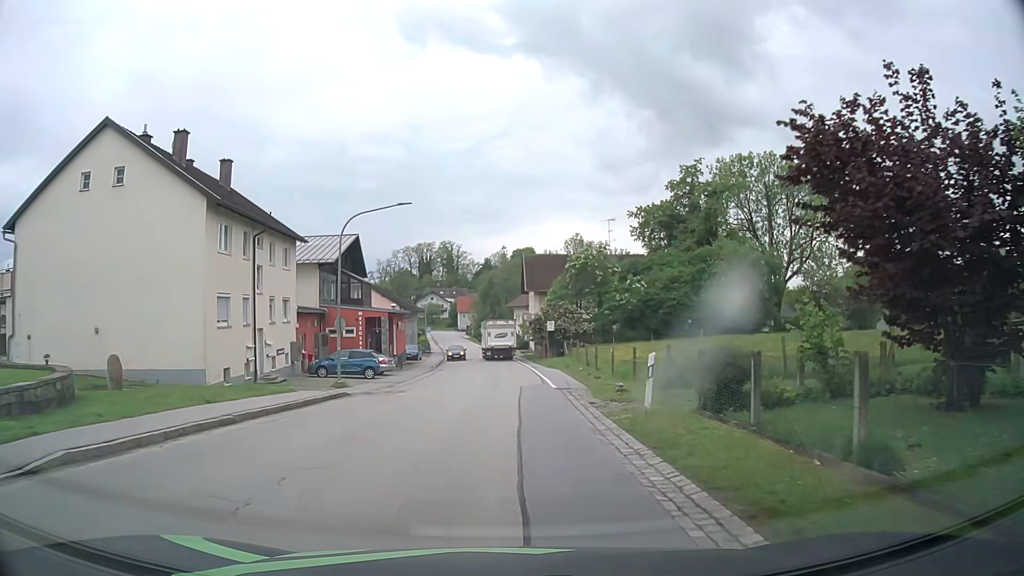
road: secondary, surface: asphalt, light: Day
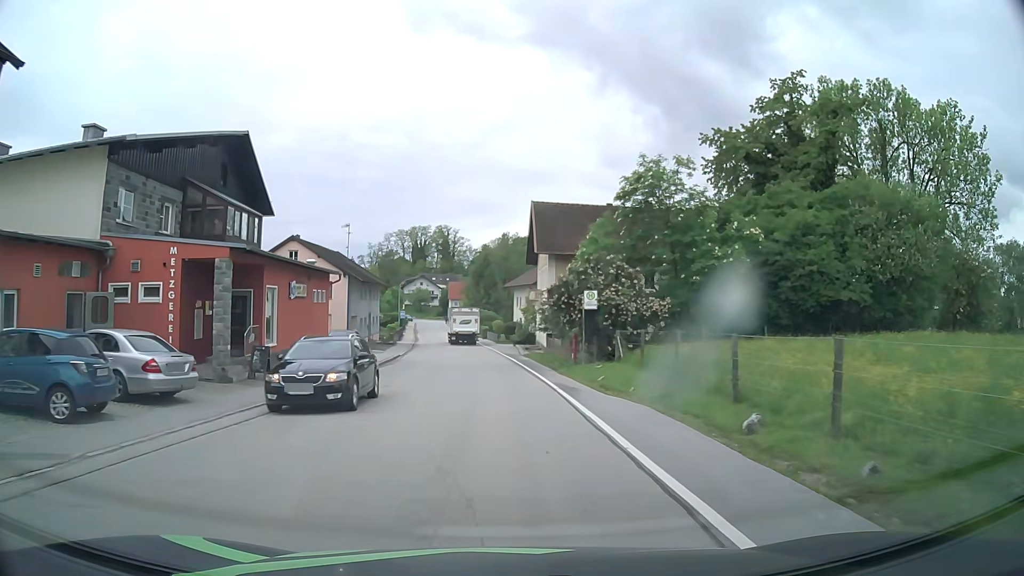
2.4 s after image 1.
(+0.2, +25.9) m; 0°
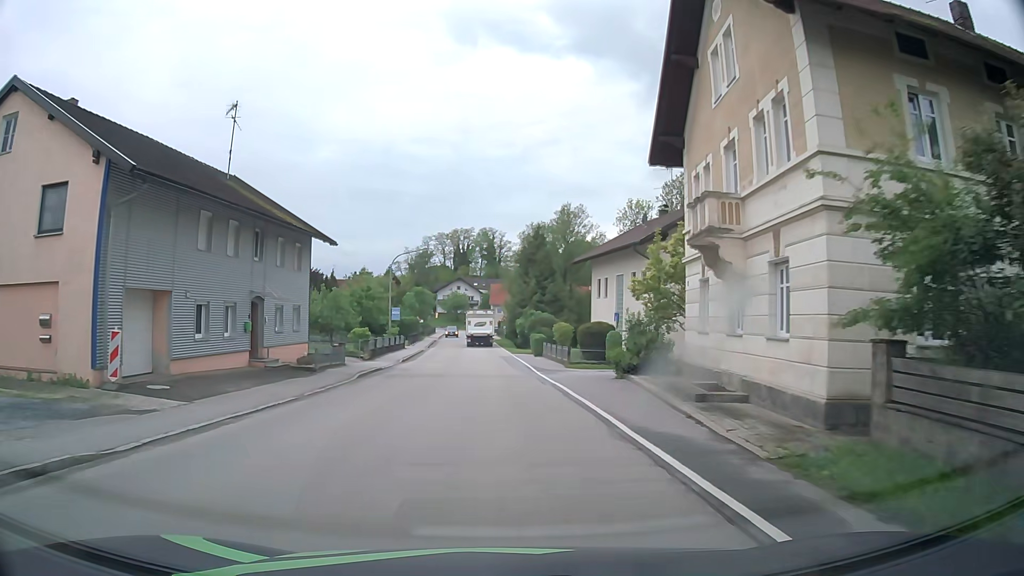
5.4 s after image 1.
(-1.0, +36.2) m; -4°
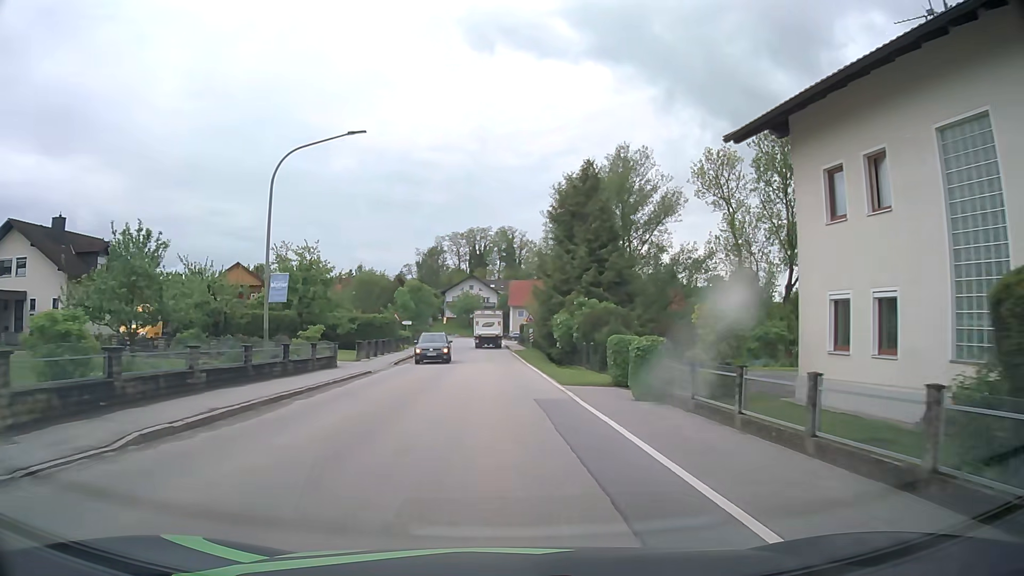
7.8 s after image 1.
(-0.6, +29.5) m; -2°
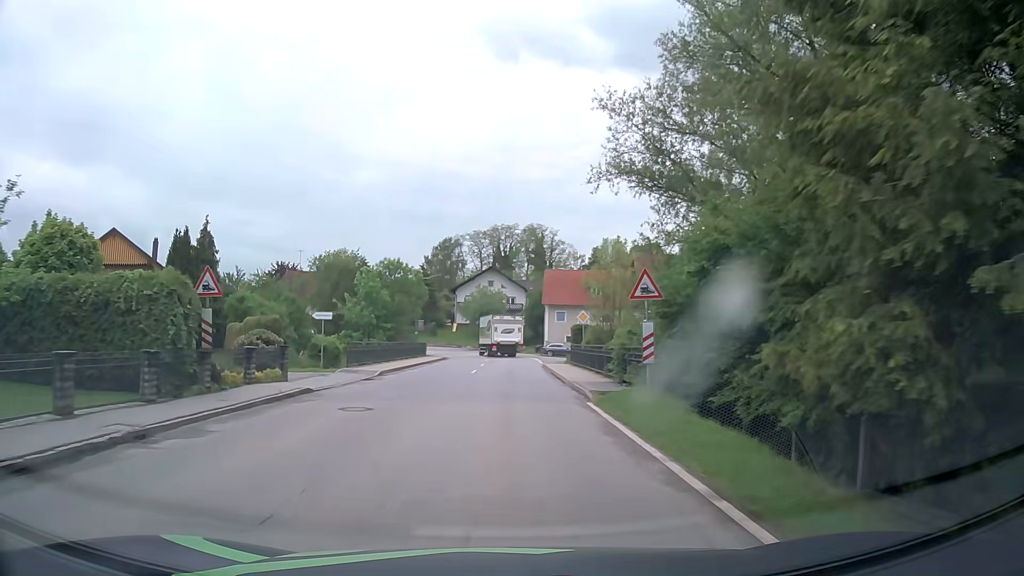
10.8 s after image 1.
(-0.6, +37.1) m; -2°
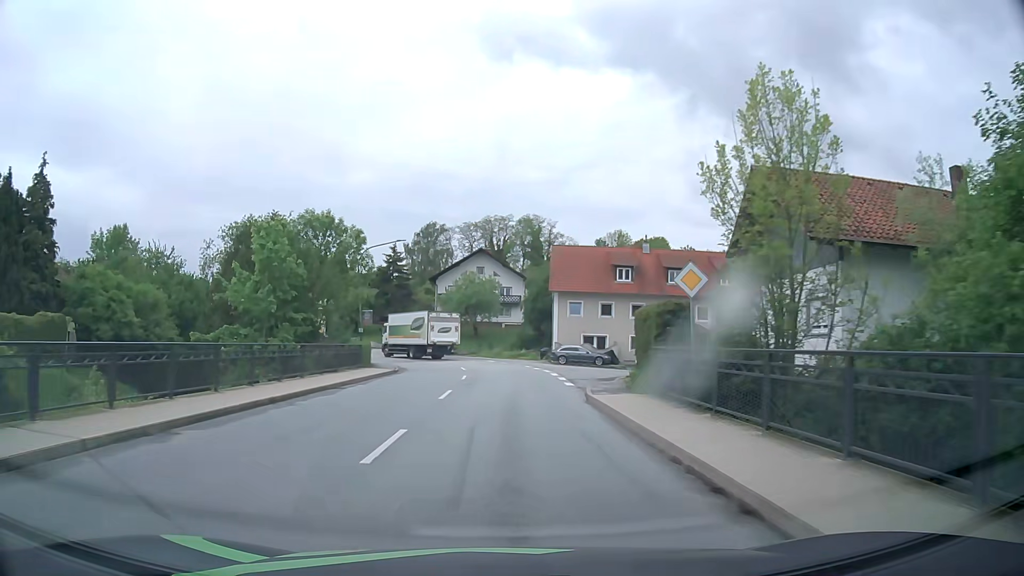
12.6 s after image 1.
(0.0, +22.4) m; +1°
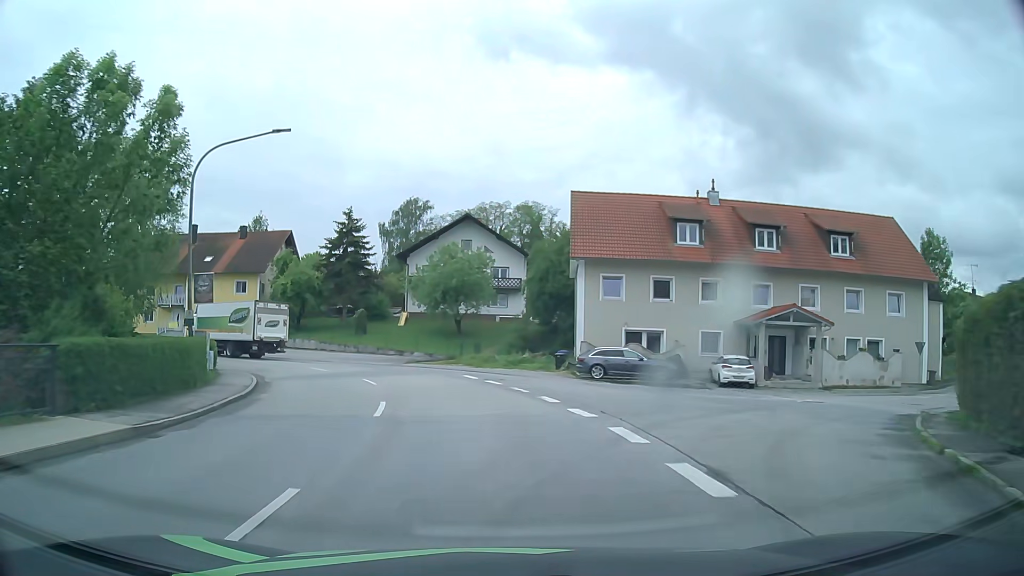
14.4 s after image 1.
(+0.2, +22.4) m; 0°
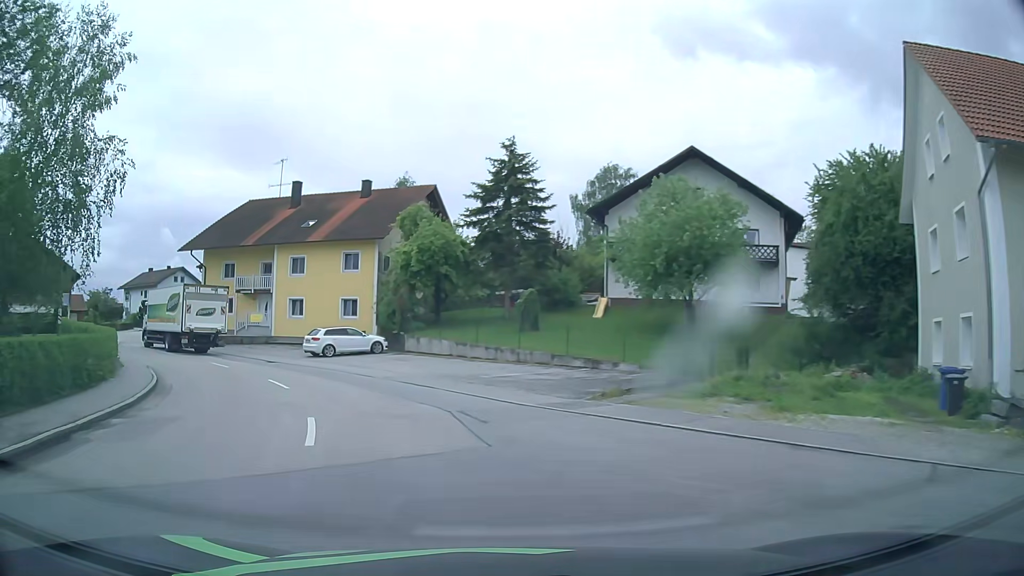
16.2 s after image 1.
(-2.4, +21.8) m; -17°
(-1, +10) (-5, +19) (-10, +27) (-17, +35) (-24, +42) (-31, +49) (-36, +58) (-37, +68) (-39, +78) (-45, +85) m
